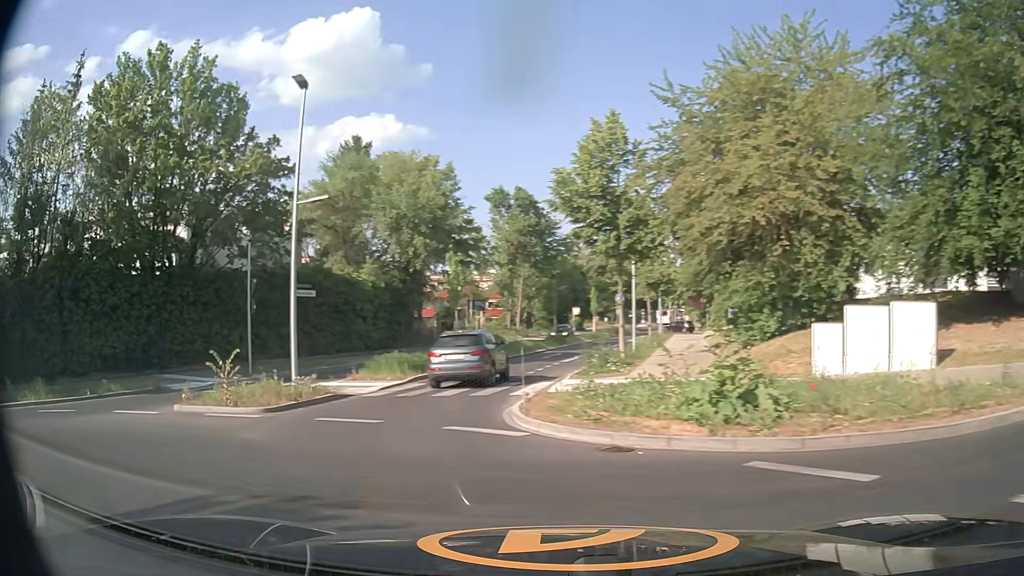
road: secondary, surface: asphalt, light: Day
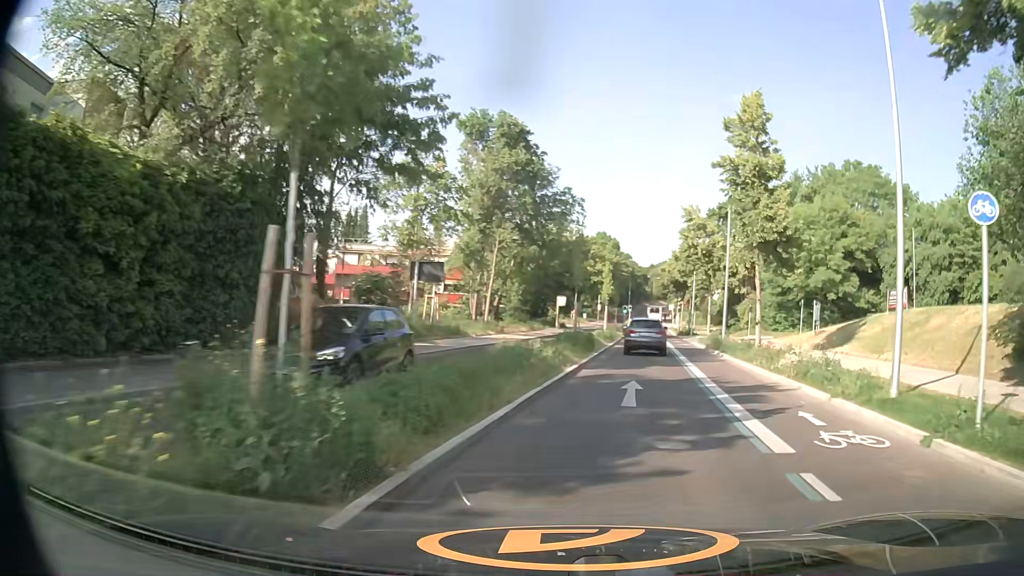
(-3.0, +25.9) m; +3°
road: tertiary
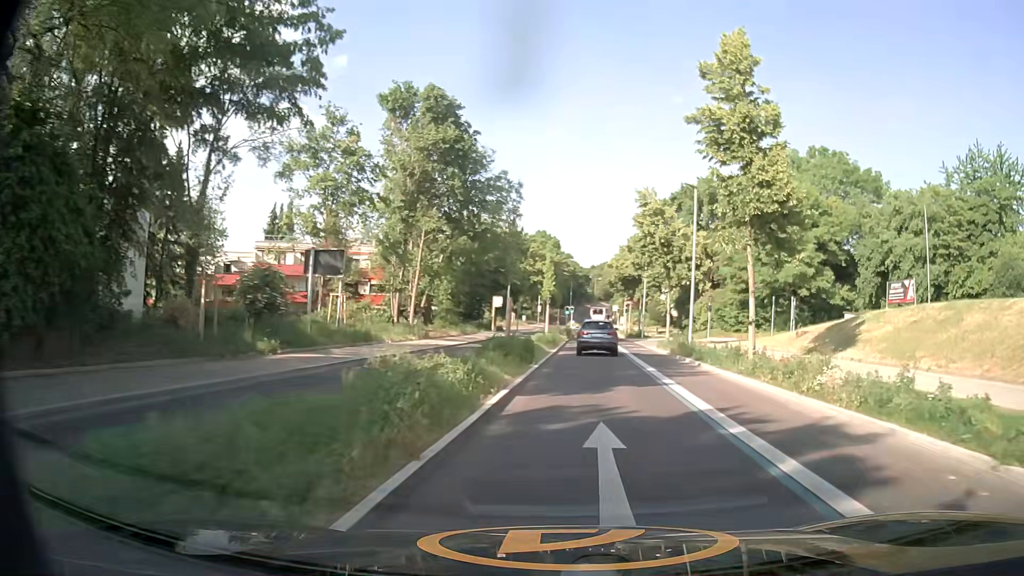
(+0.3, +6.9) m; +5°
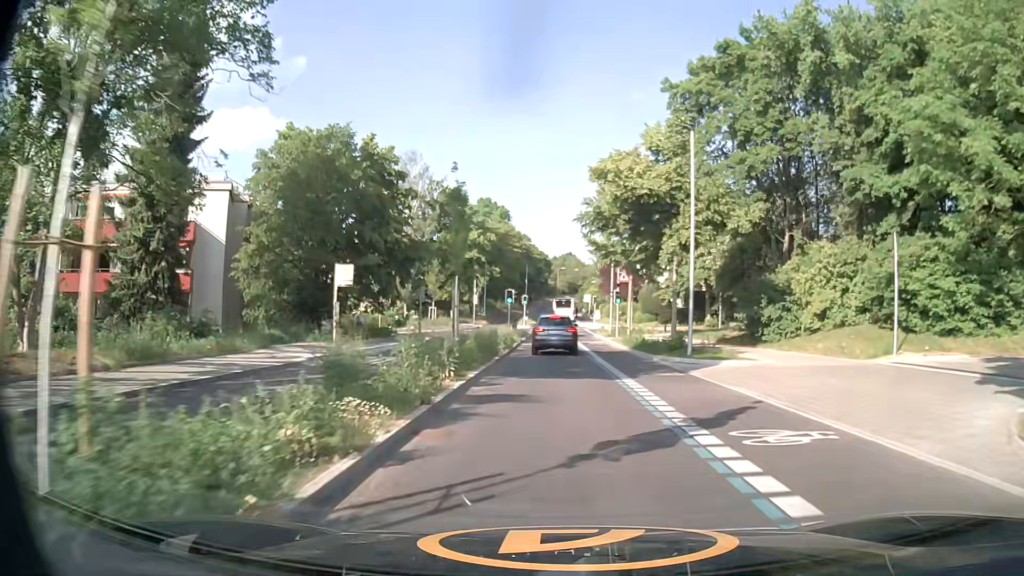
(+2.5, +37.5) m; +4°
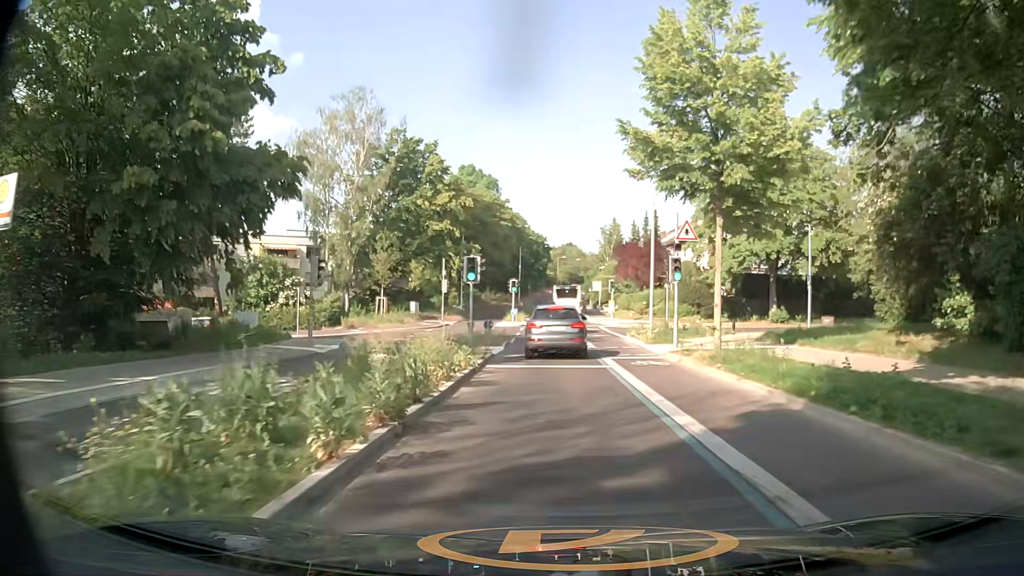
(-0.2, +20.8) m; 0°
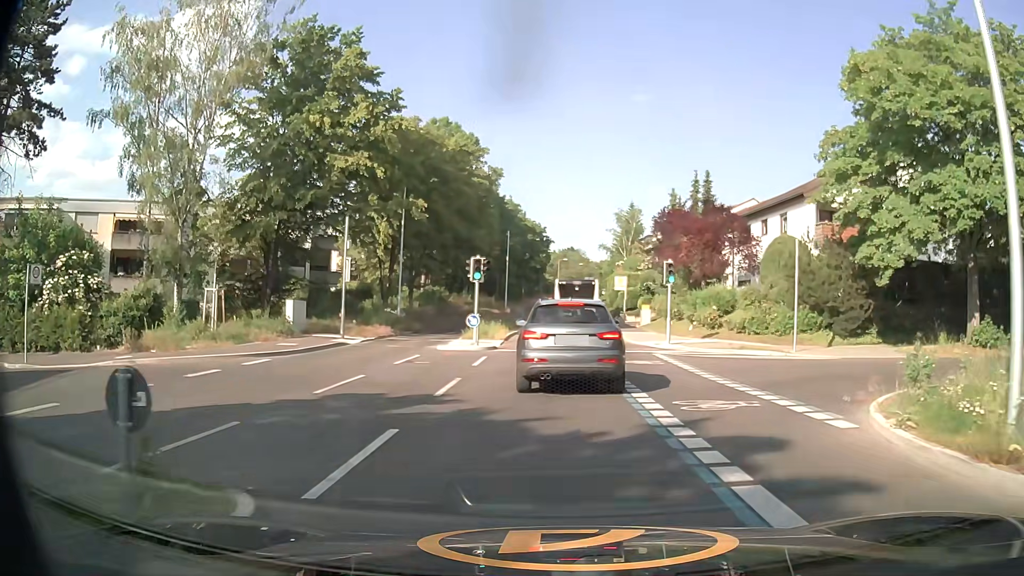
(-0.2, +24.7) m; 0°
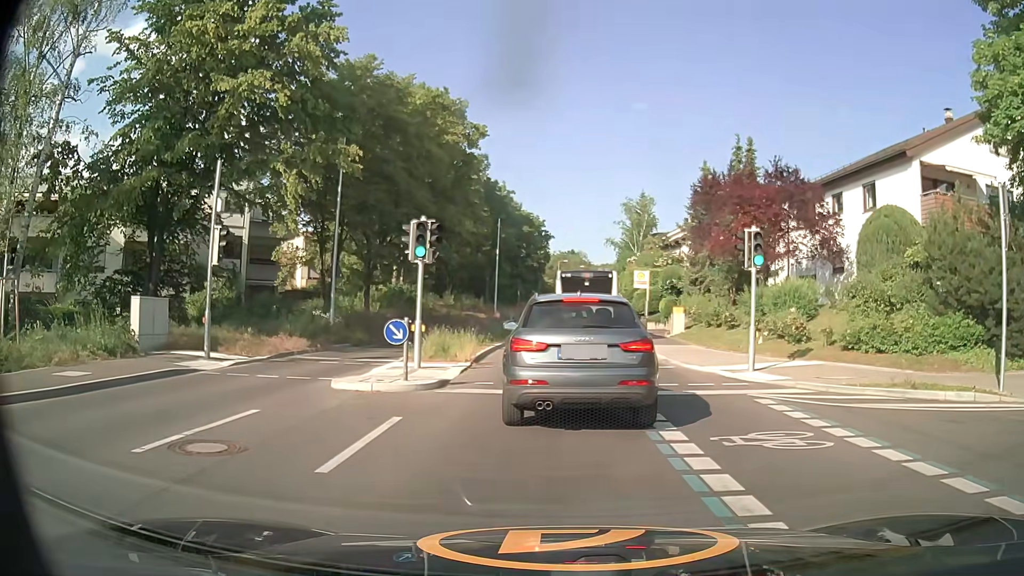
(0.0, +11.0) m; +1°
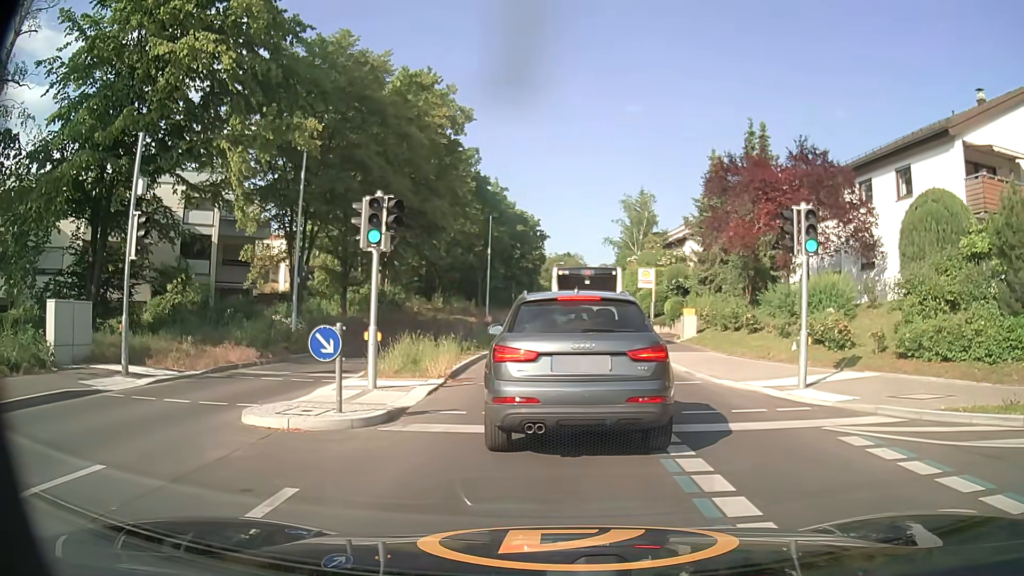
(0.0, +3.3) m; 0°
(0, +10) (0, +20) (0, +30) (0, +40) (+1, +50) (+1, +60) (+1, +70) (+1, +80) (+1, +90) (+2, +100) m
